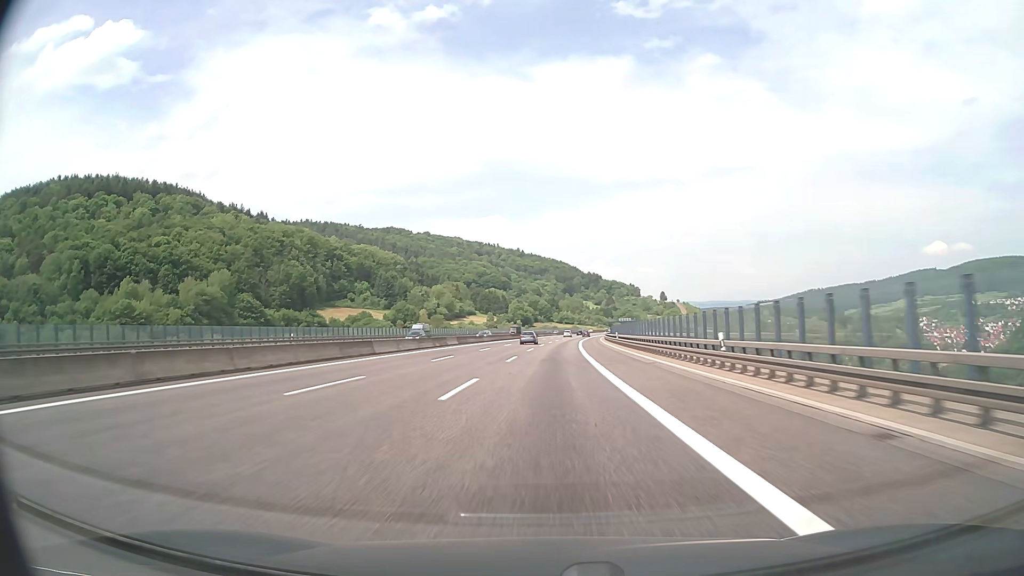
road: motorway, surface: asphalt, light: Day
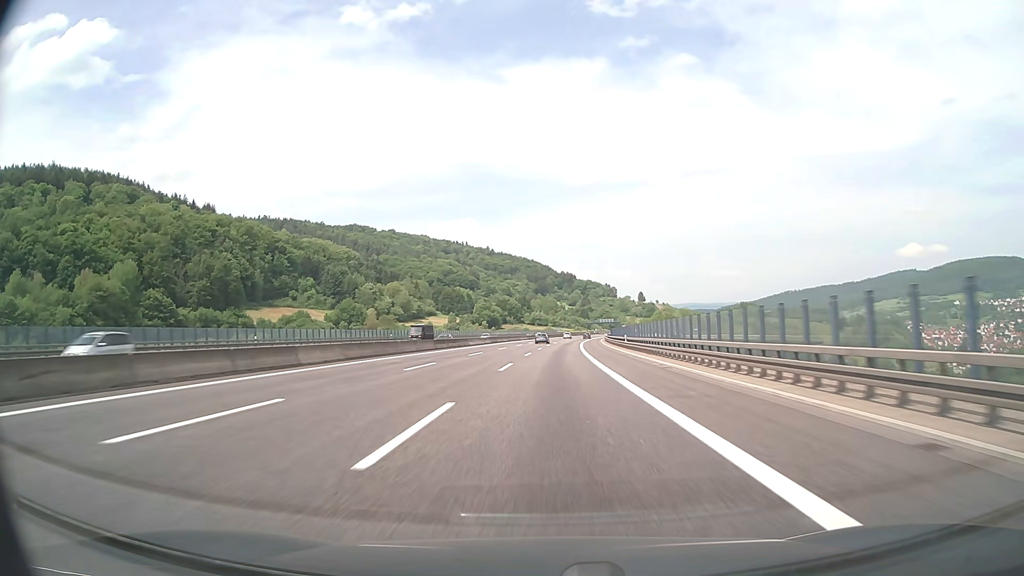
(+1.3, +59.9) m; +2°
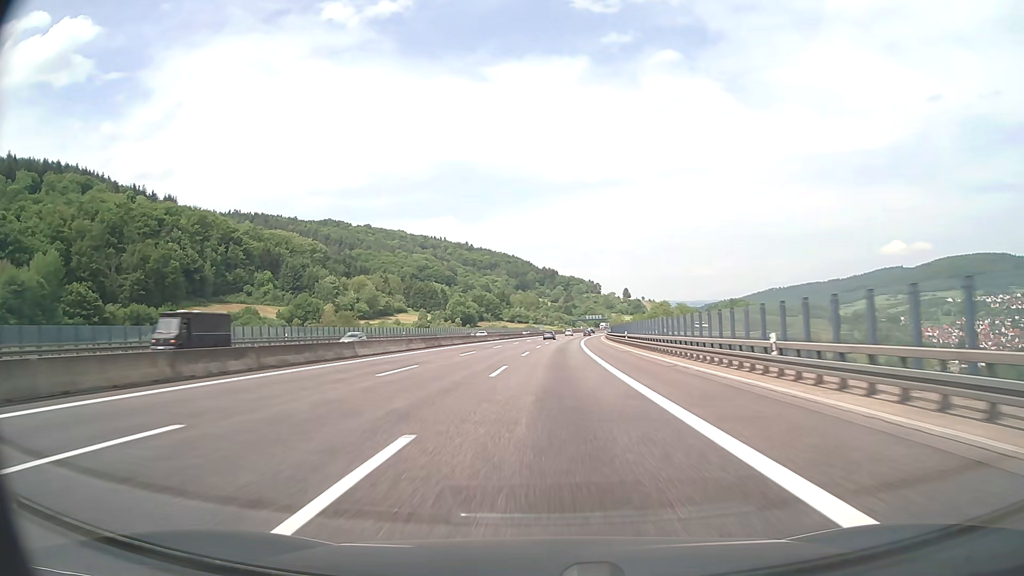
(+0.6, +39.9) m; +2°
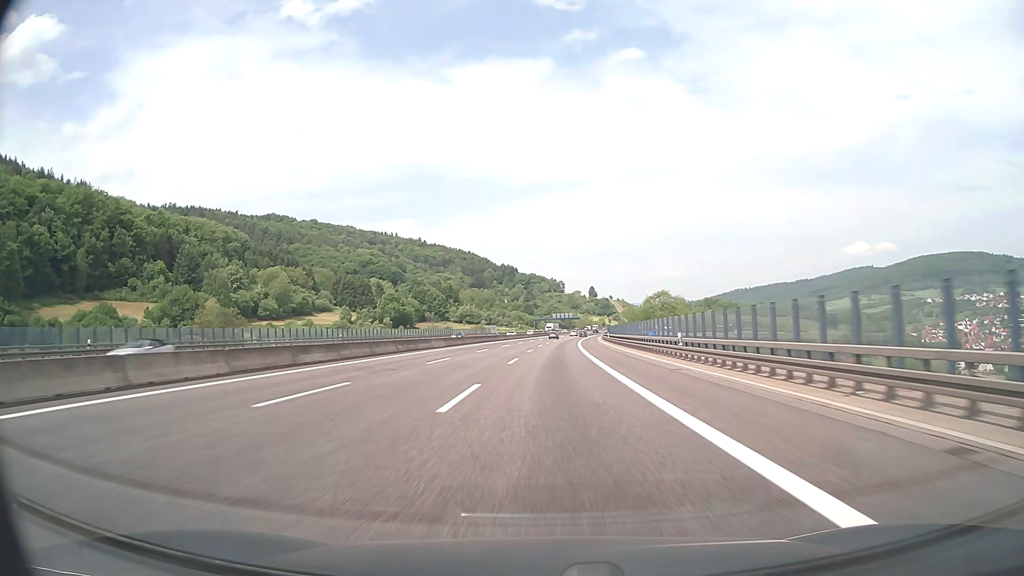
(+2.5, +79.5) m; +3°
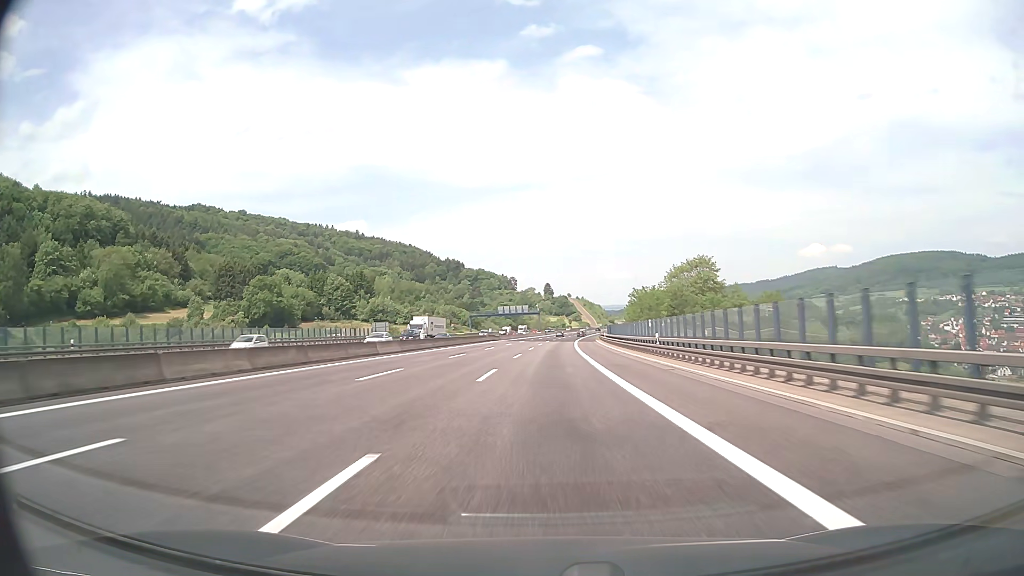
(+3.2, +99.1) m; +4°
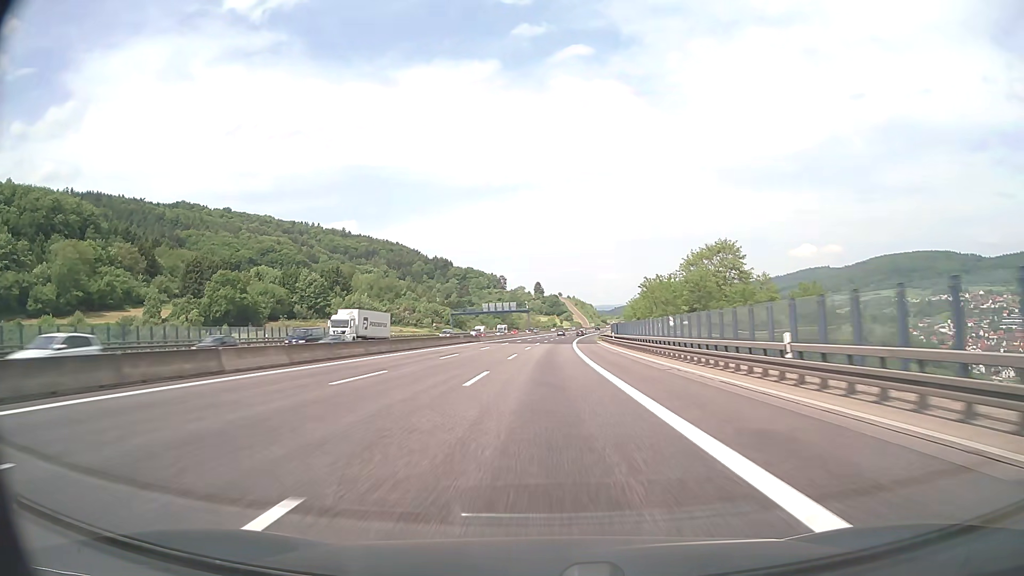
(+0.1, +19.8) m; +1°
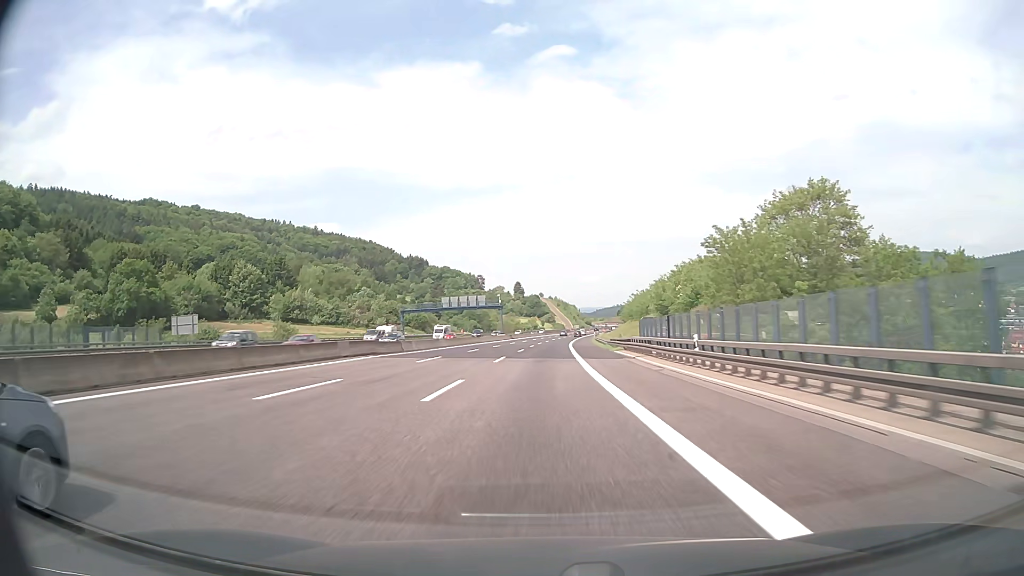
(+0.6, +39.6) m; +2°
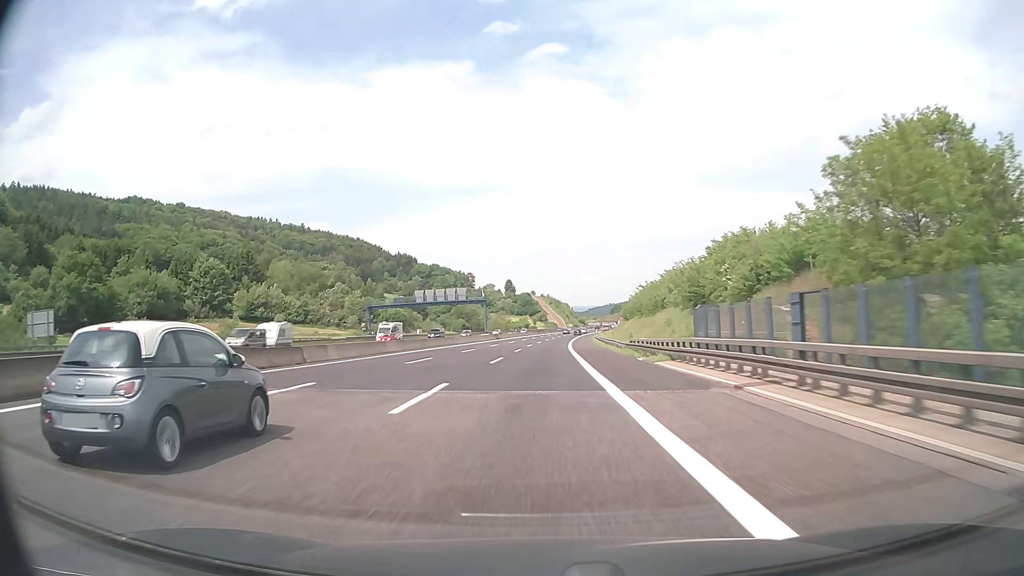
(+0.1, +19.7) m; +1°
(0, +10) (0, +20) (0, +30) (0, +40) (+1, +50) (+1, +60) (+1, +70) (+2, +80) (+2, +90) (+3, +100) m
